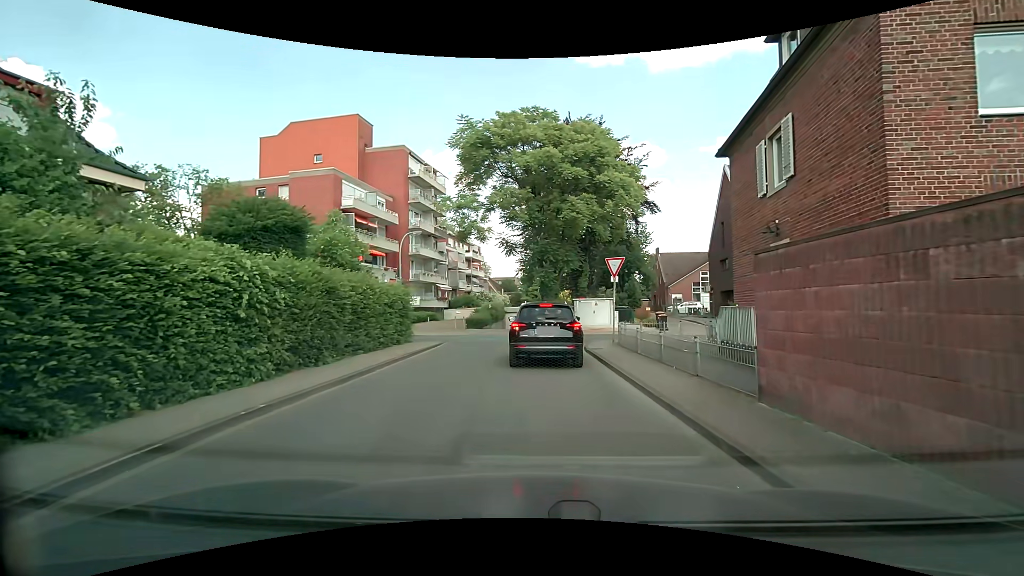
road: residential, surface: asphalt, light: Day
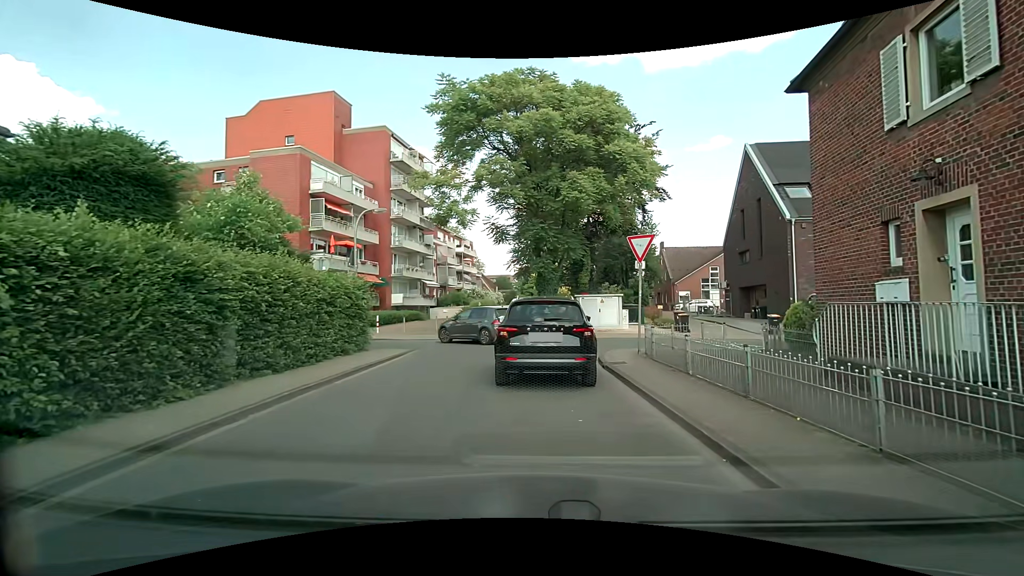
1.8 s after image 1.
(0.0, +5.0) m; +1°
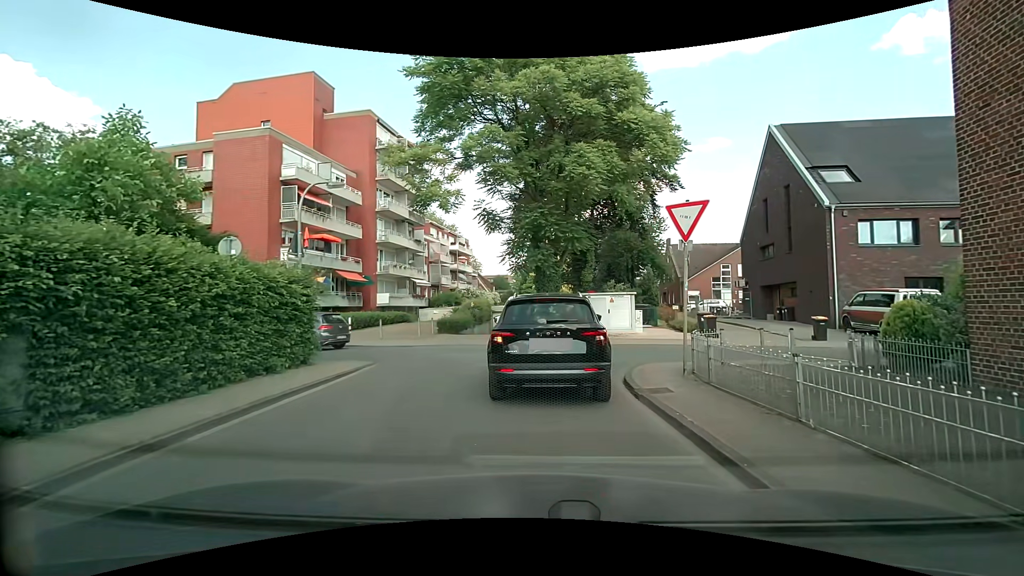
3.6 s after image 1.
(0.0, +3.9) m; 0°
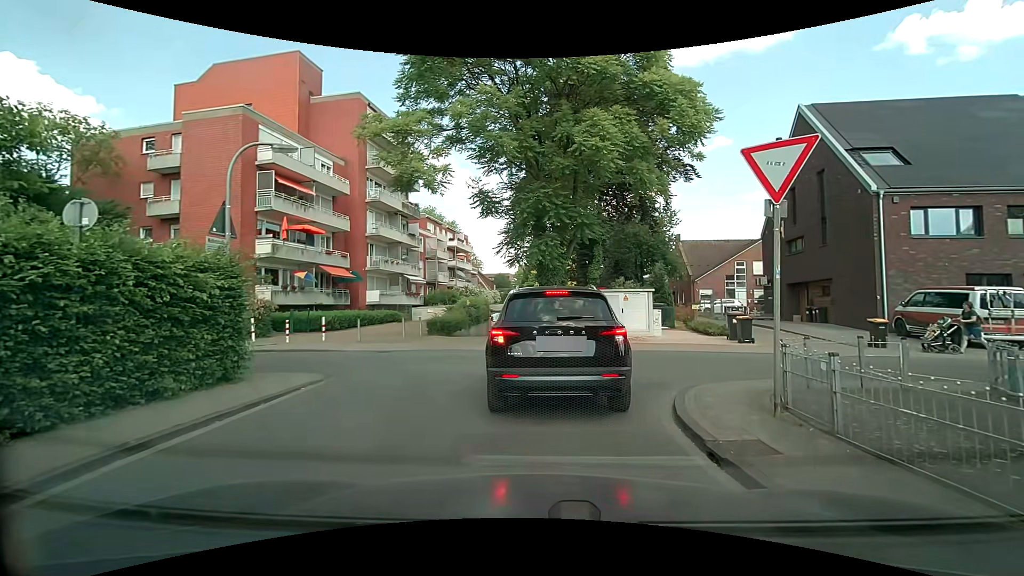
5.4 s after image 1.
(0.0, +3.2) m; -1°
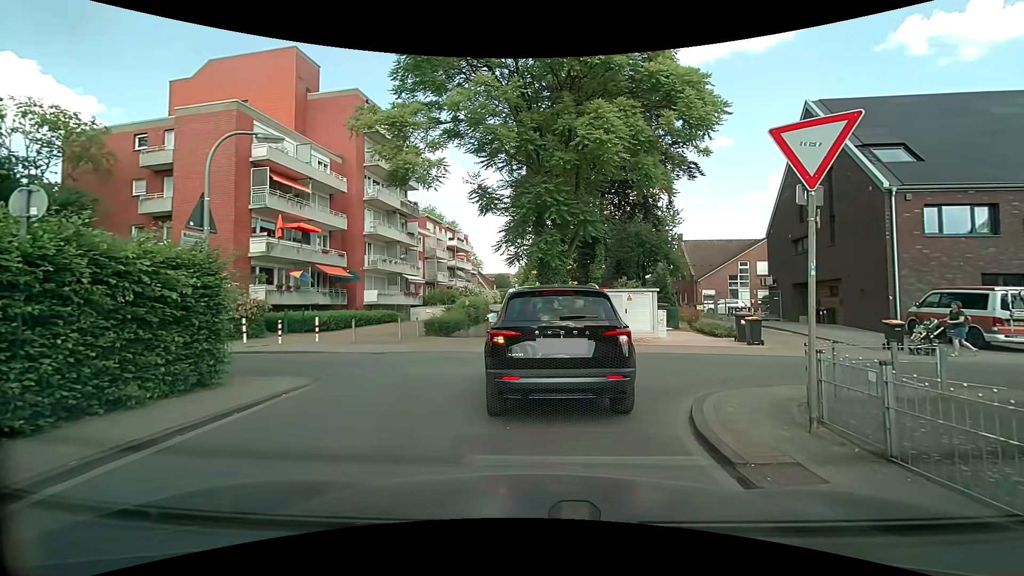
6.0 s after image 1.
(0.0, +0.6) m; 0°
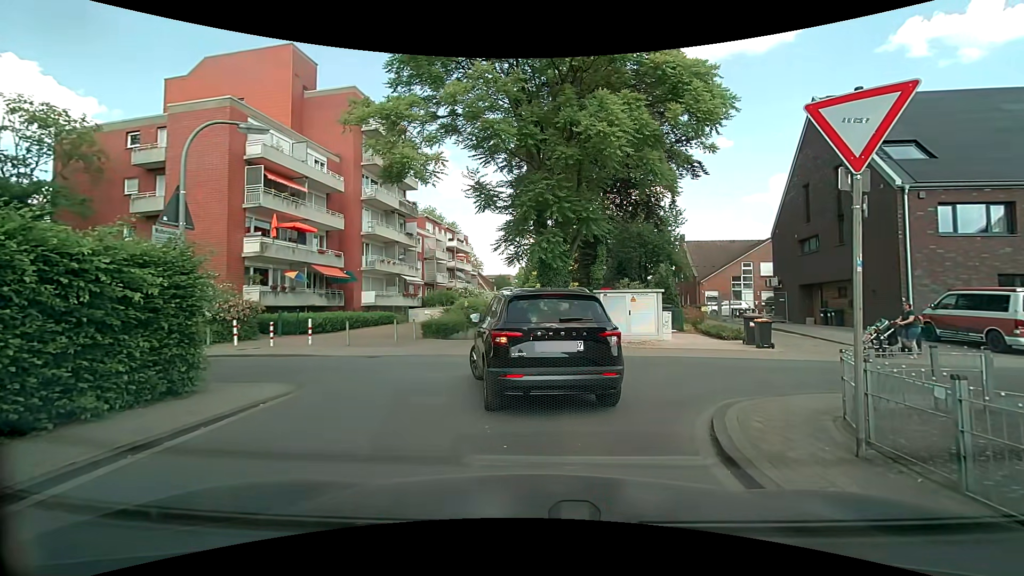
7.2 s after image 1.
(0.0, +0.7) m; 0°
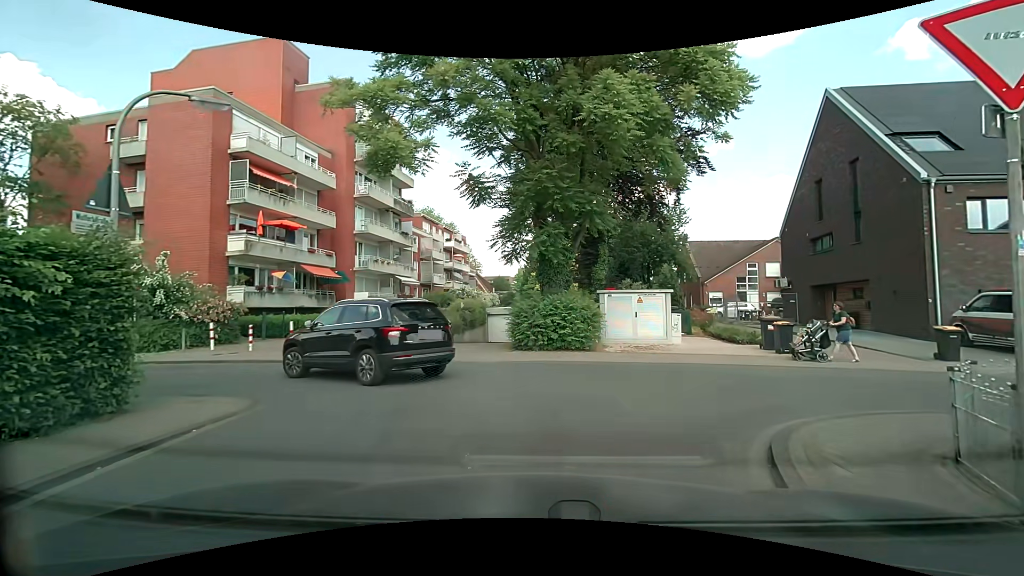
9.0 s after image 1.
(0.0, +1.5) m; 0°
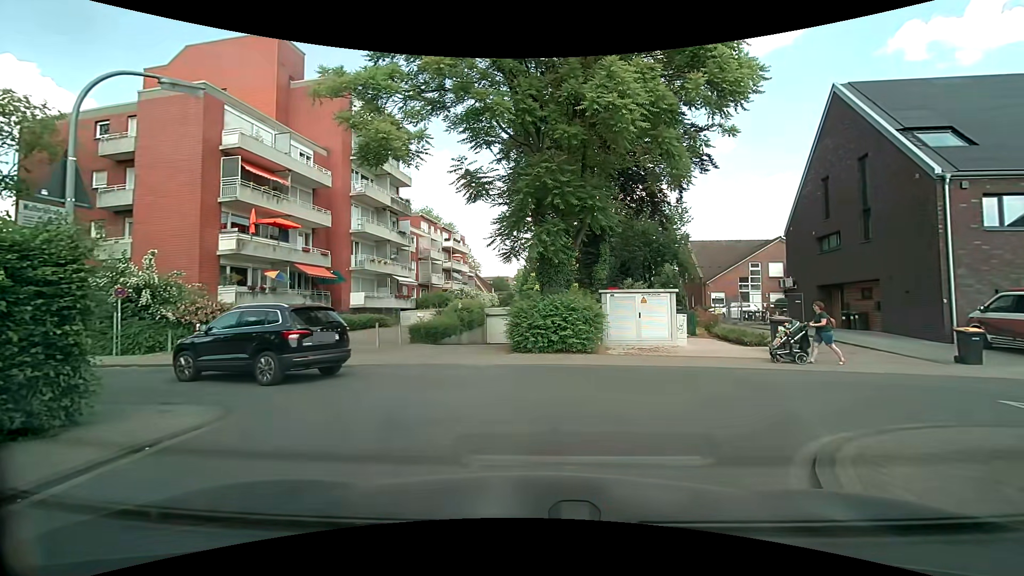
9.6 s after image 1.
(0.0, +0.7) m; 0°
